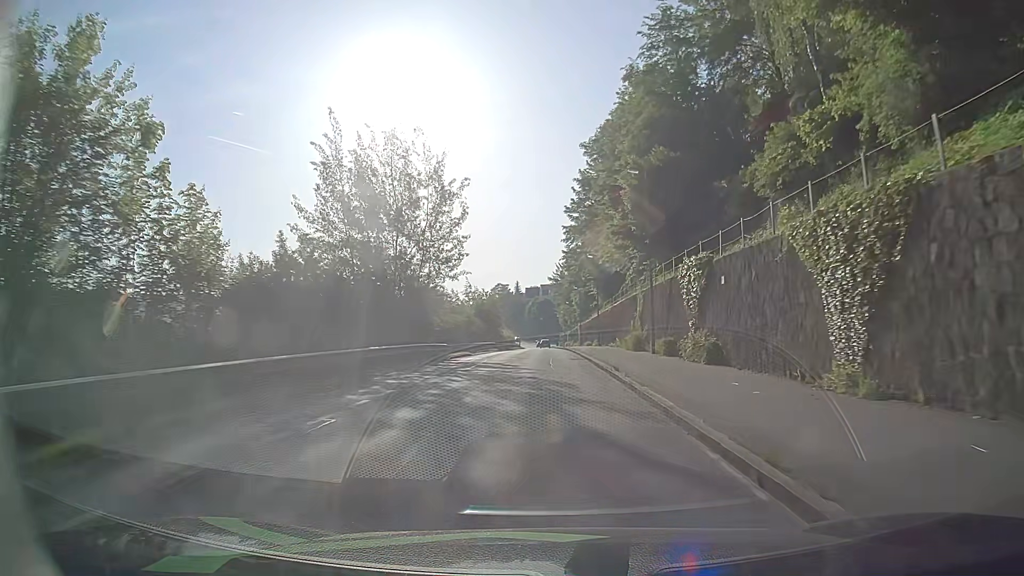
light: Day
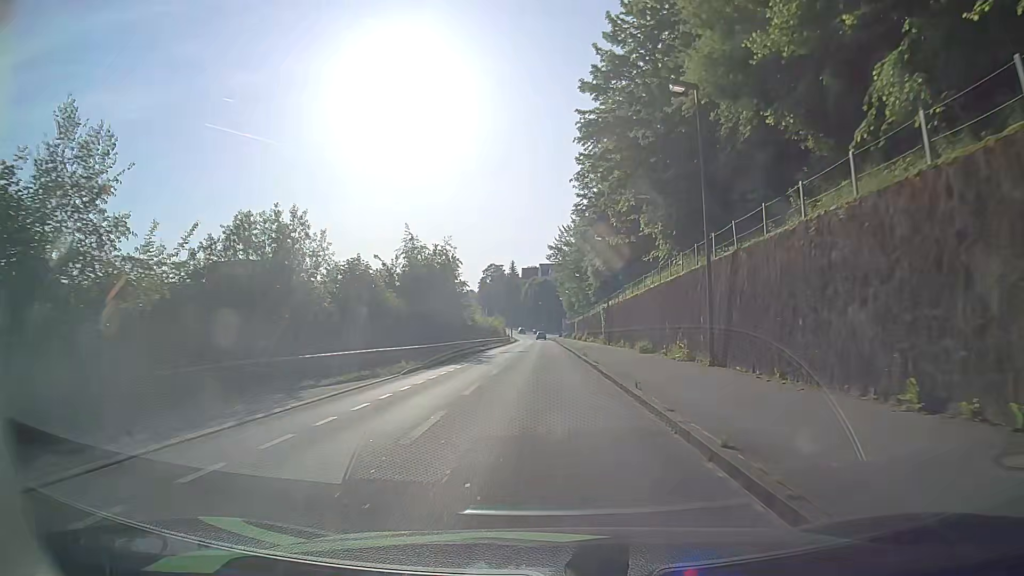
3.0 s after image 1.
(-0.2, +40.0) m; 0°
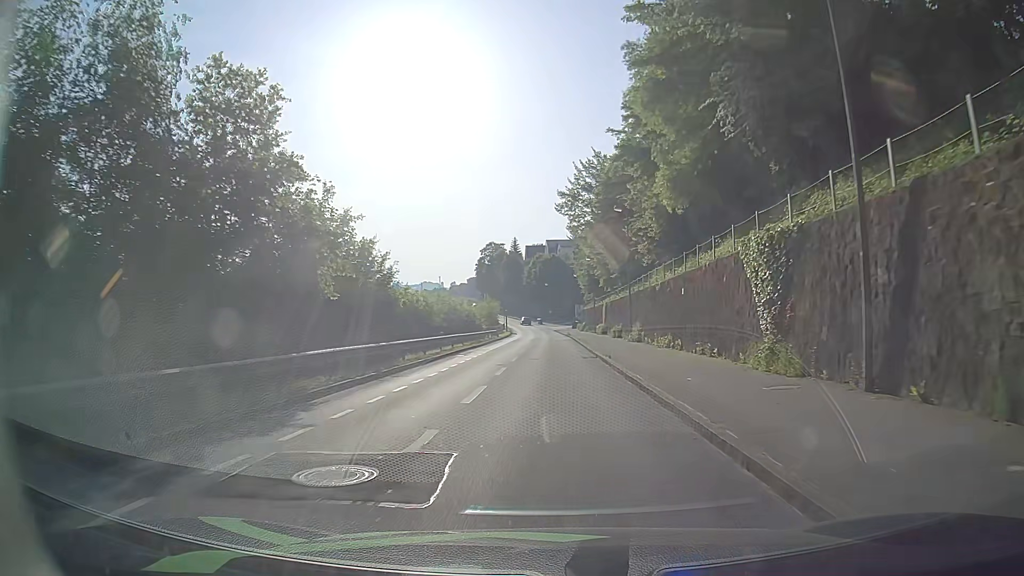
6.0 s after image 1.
(-0.4, +38.6) m; -1°
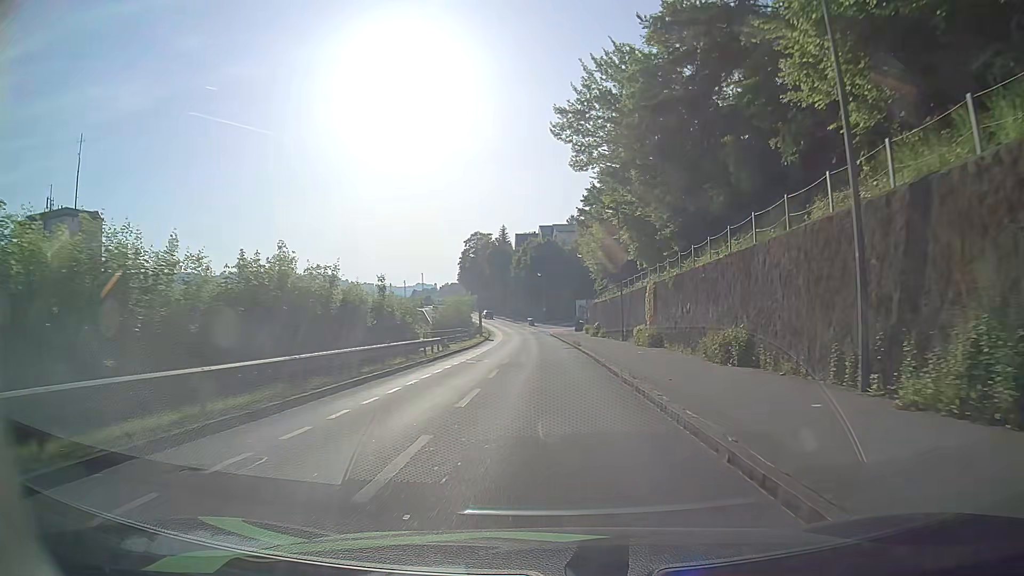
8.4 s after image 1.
(+0.2, +30.4) m; 0°
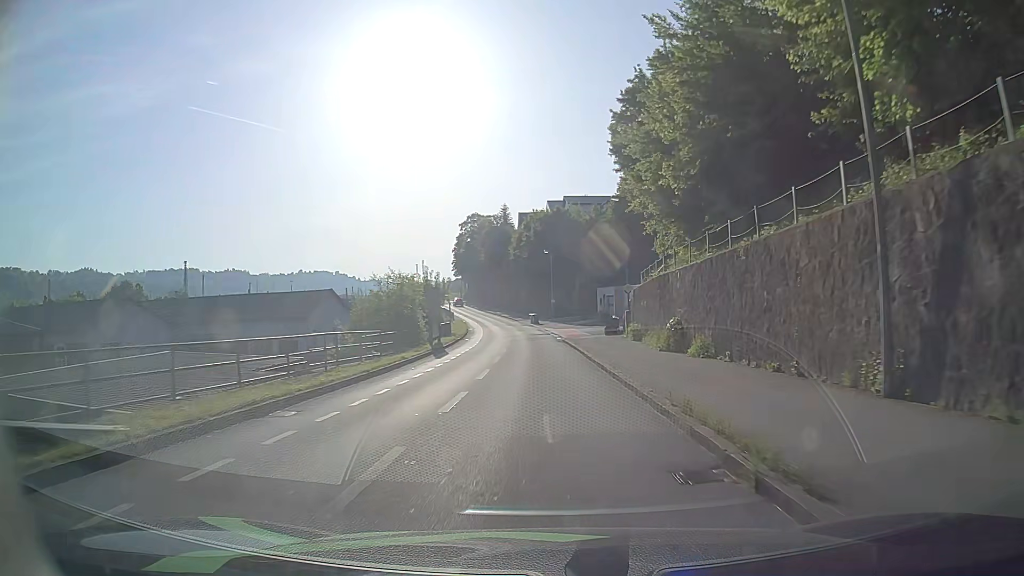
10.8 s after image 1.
(+0.1, +30.9) m; 0°
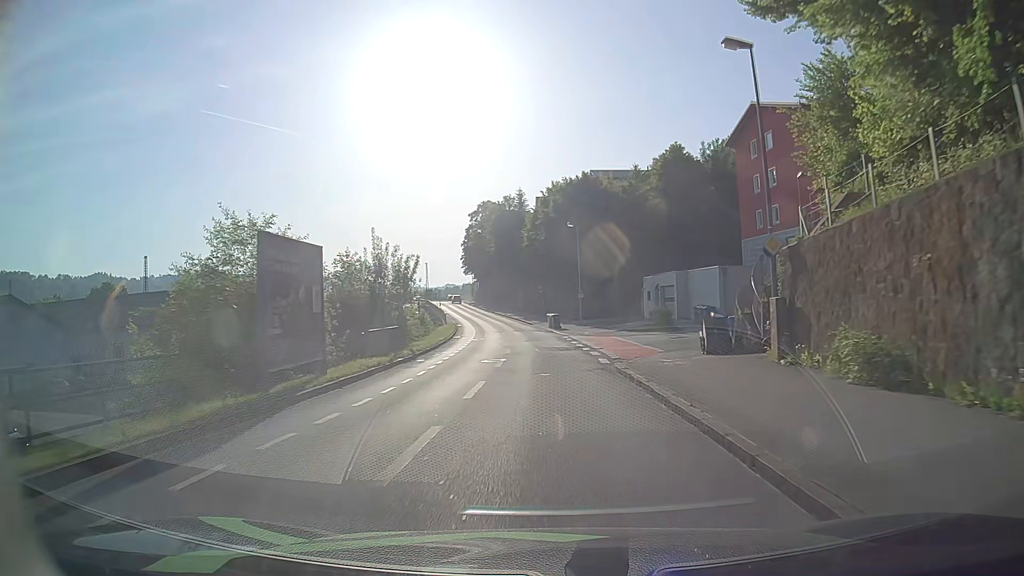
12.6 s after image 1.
(-0.4, +22.7) m; -1°
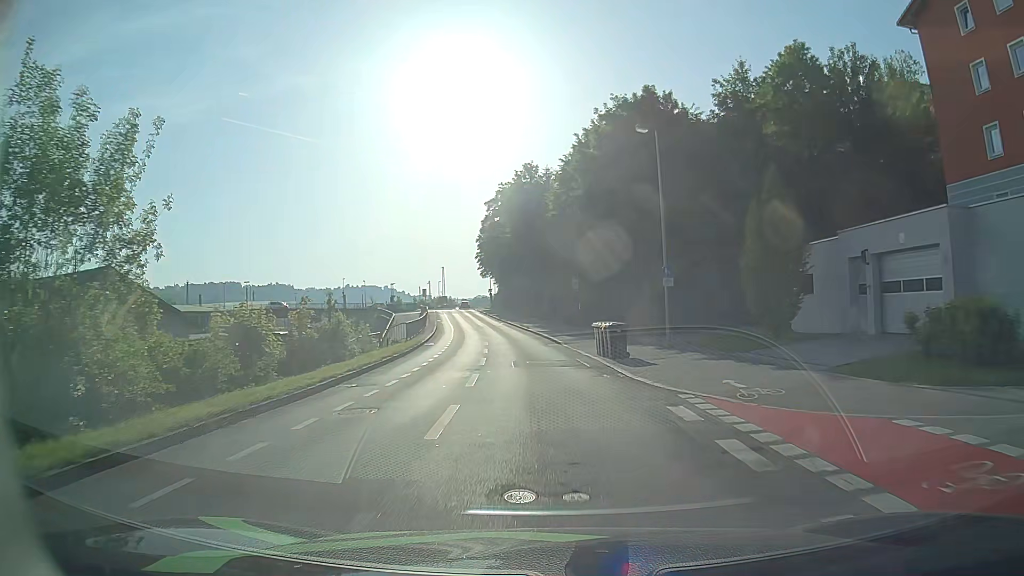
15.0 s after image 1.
(-1.1, +28.7) m; -4°
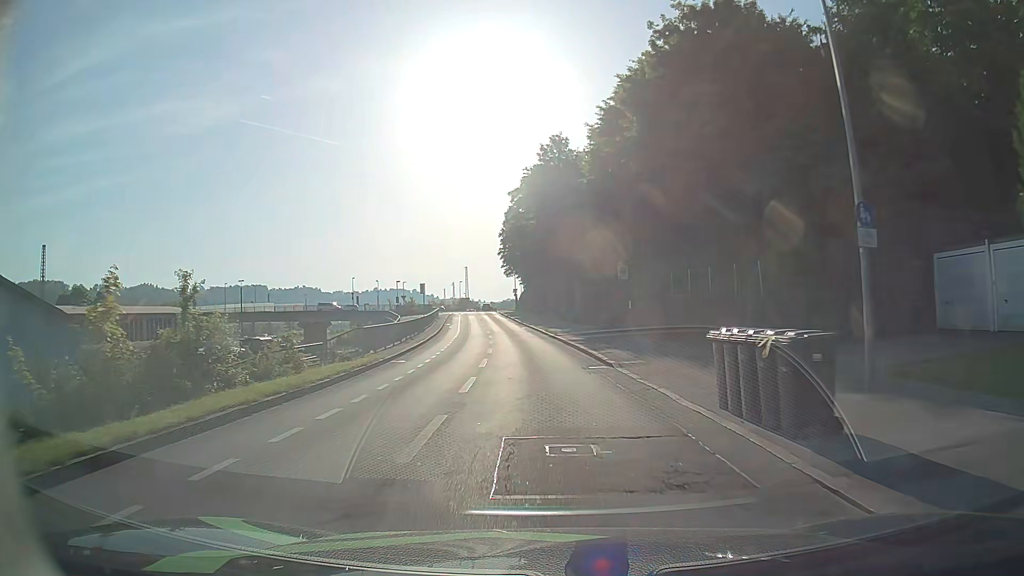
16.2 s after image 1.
(-0.2, +13.5) m; -2°
(0, +10) (-1, +20) (-1, +30) (-2, +40) (-3, +50) (-4, +60) (-6, +70) (-7, +80) (-8, +90) (-9, +100) m
